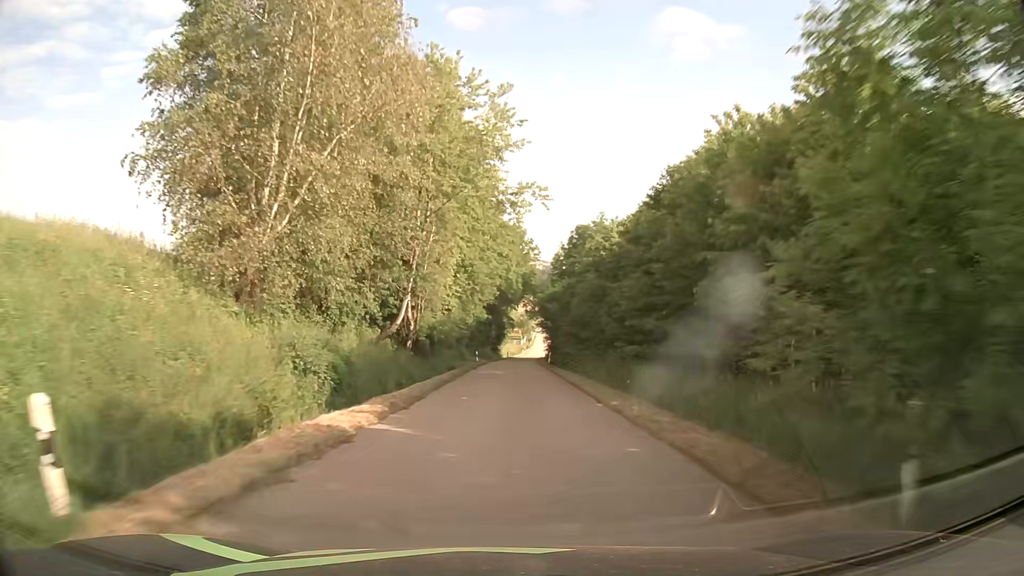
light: Day
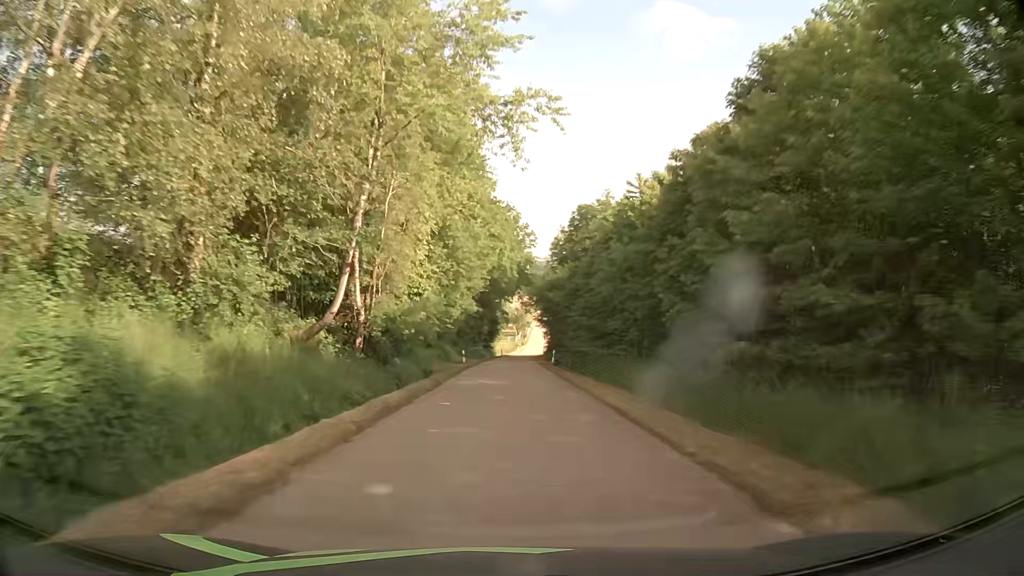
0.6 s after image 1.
(0.0, +10.5) m; +1°
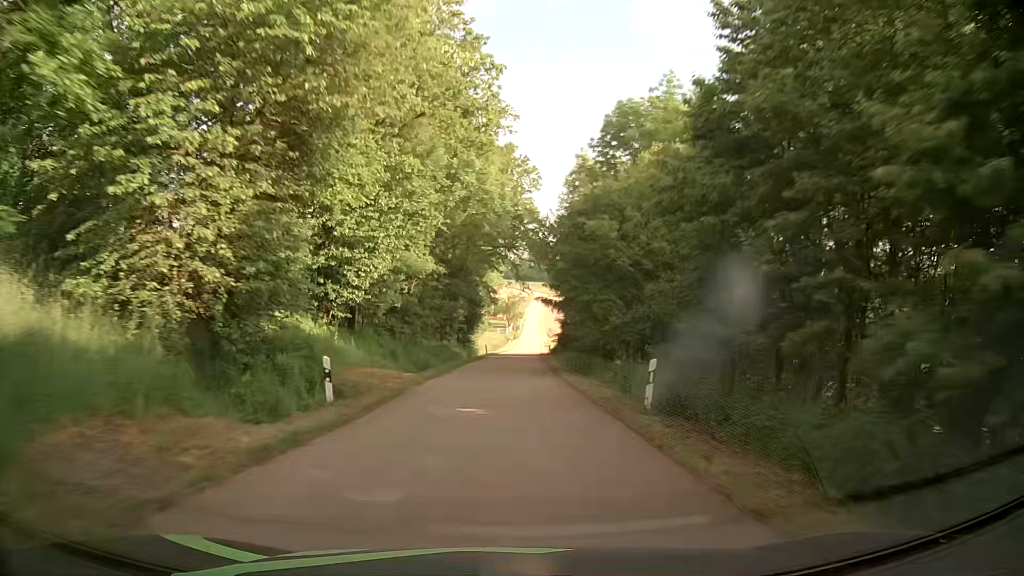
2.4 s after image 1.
(+0.2, +32.1) m; +1°
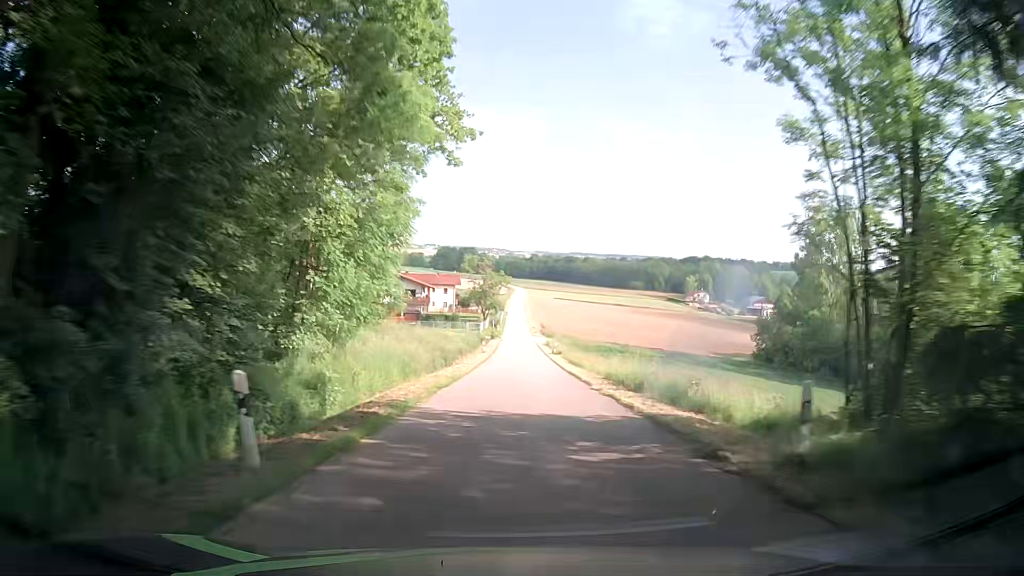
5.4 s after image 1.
(+0.3, +56.3) m; +2°
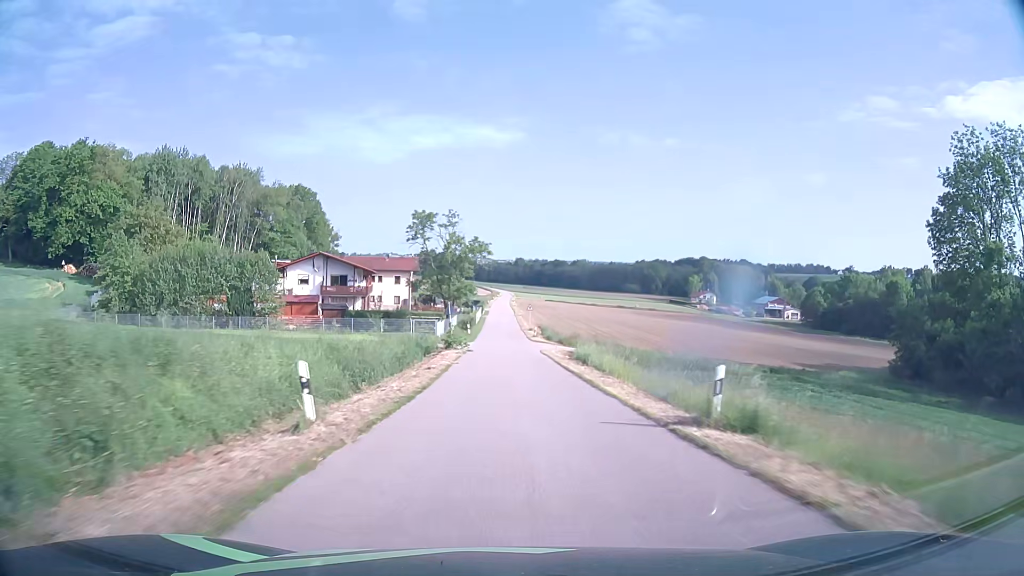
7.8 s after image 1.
(+0.3, +47.2) m; +1°
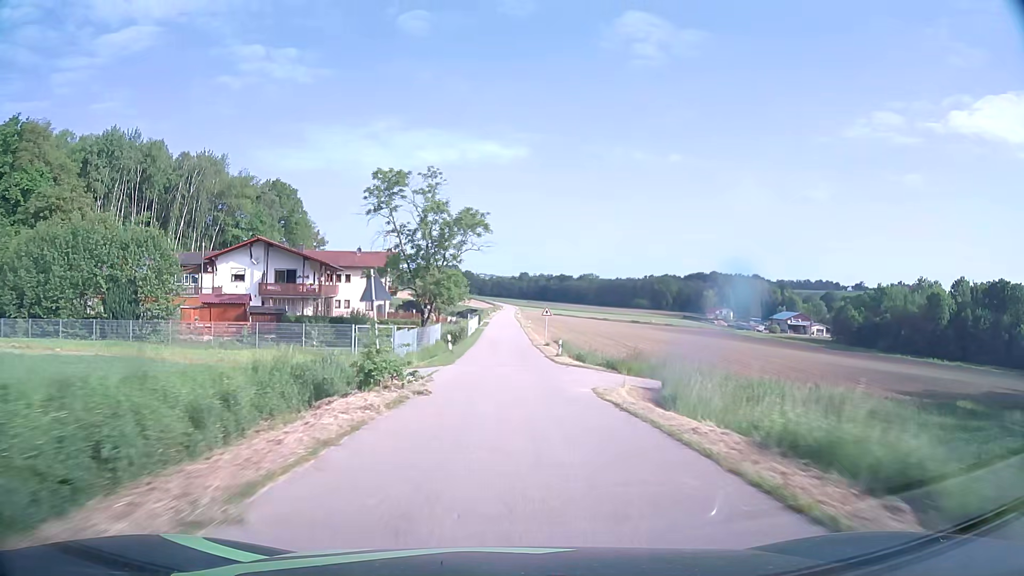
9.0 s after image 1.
(-0.1, +23.9) m; 0°
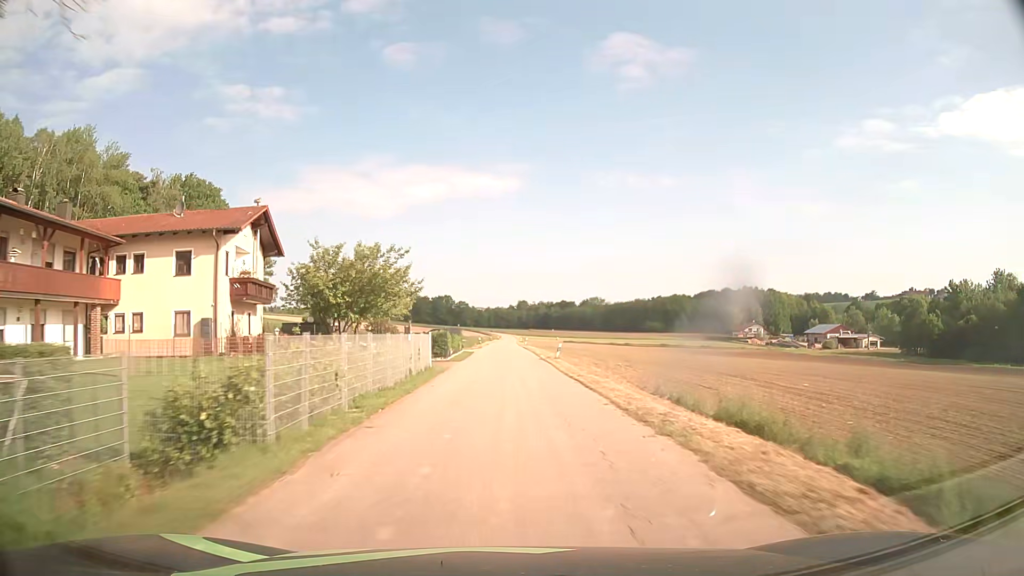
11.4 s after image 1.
(-0.1, +47.8) m; 0°
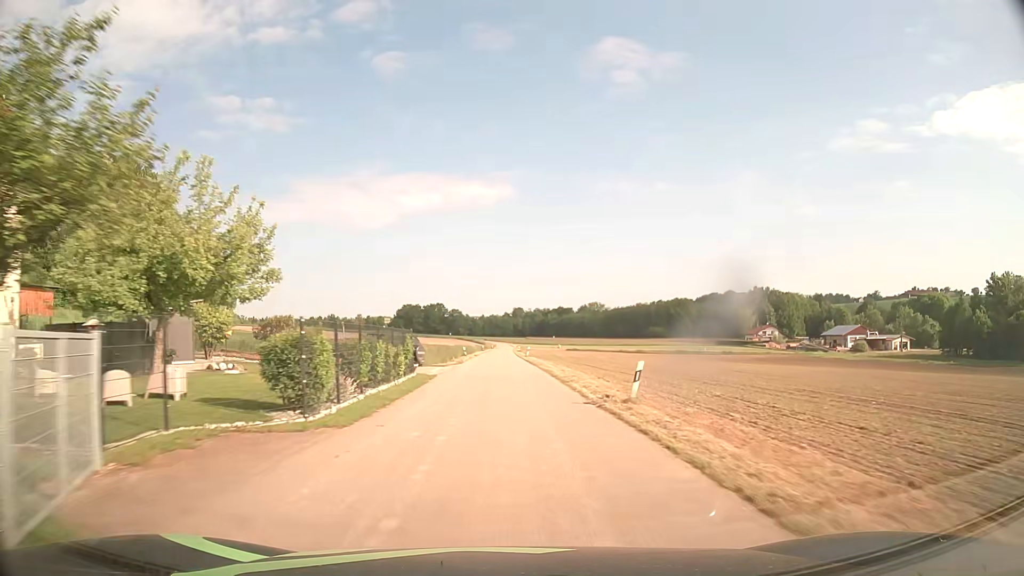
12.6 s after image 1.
(0.0, +24.3) m; 0°
(0, +10) (0, +20) (0, +30) (0, +40) (0, +50) (0, +60) (-1, +70) (-1, +80) (-1, +90) (-1, +100) m
